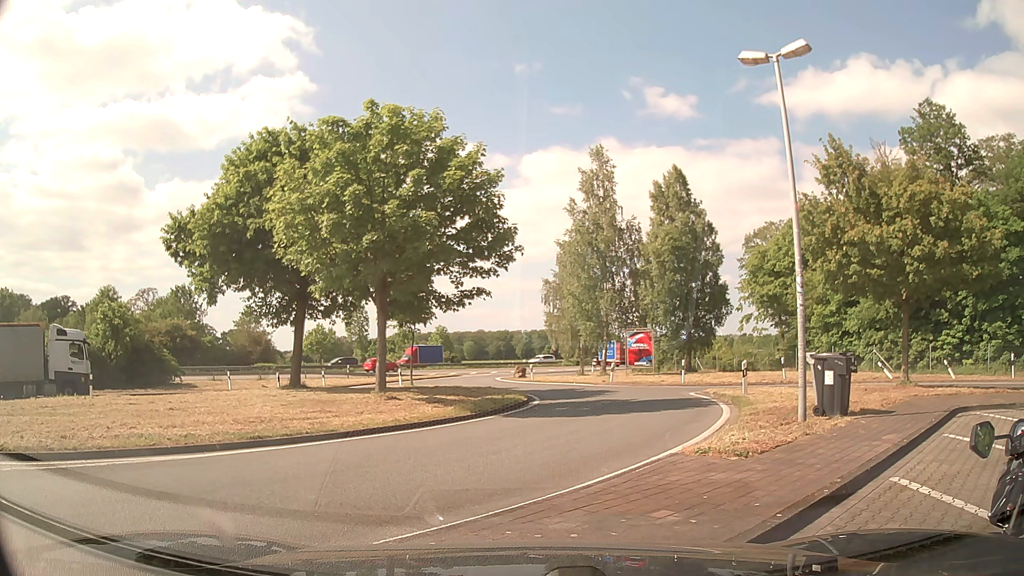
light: Day
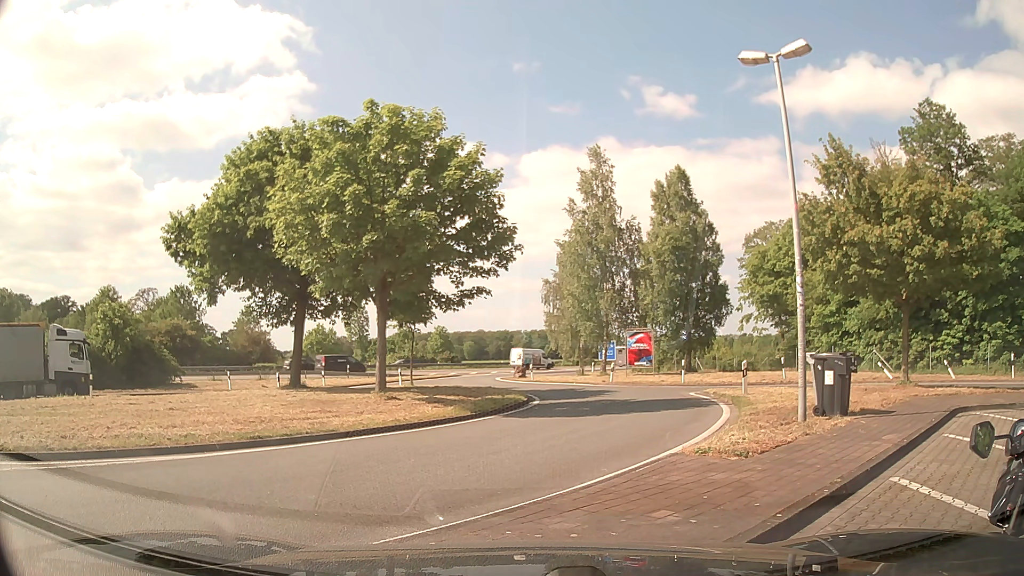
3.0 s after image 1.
(0.0, 0.0) m; 0°
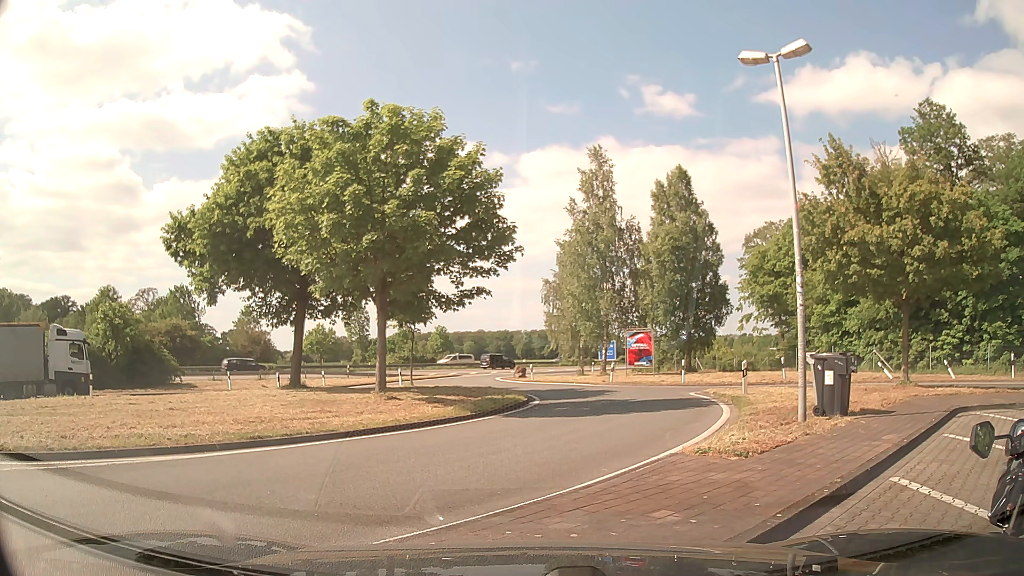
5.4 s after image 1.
(0.0, 0.0) m; 0°
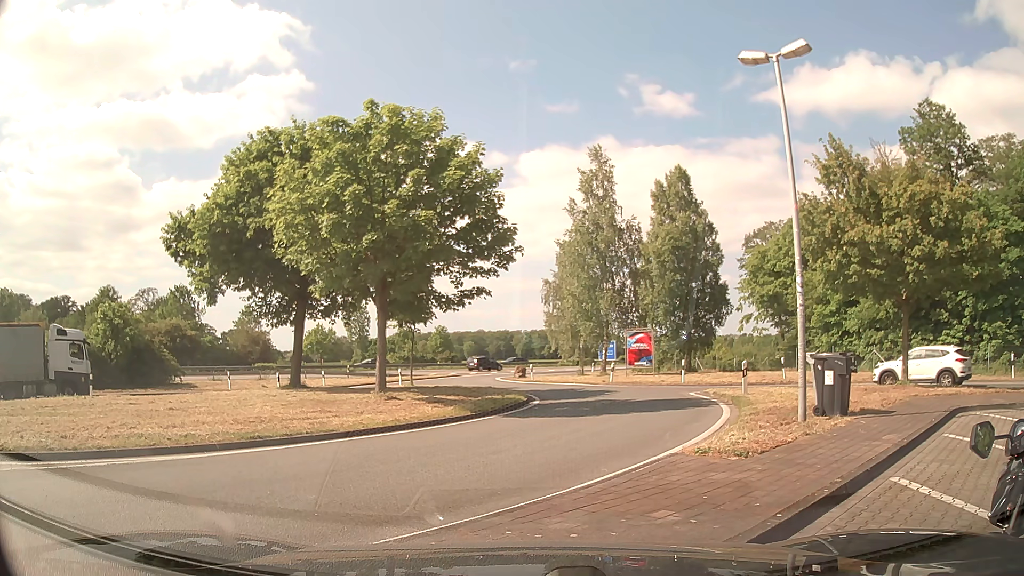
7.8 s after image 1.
(0.0, 0.0) m; 0°
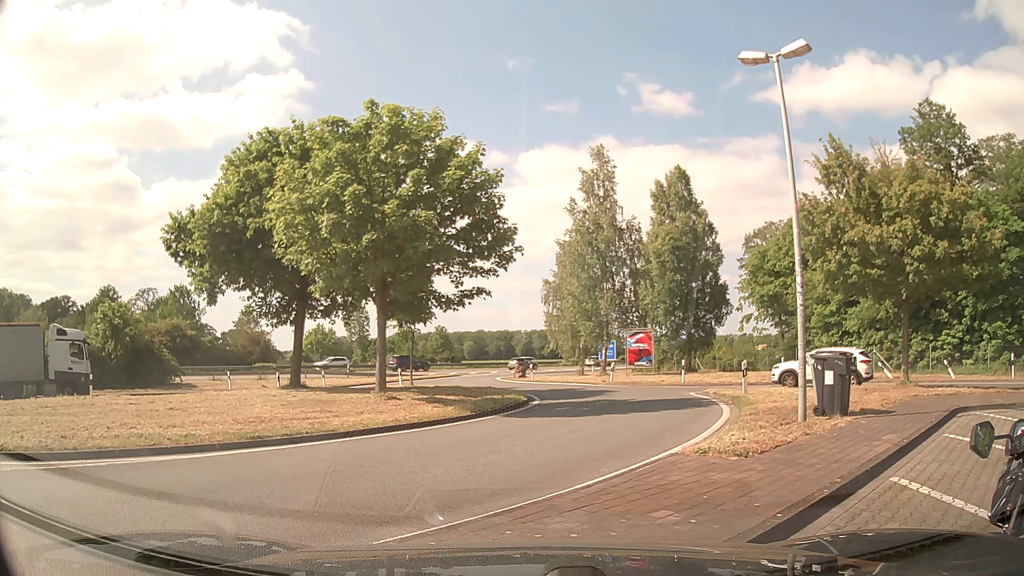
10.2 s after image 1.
(0.0, 0.0) m; 0°
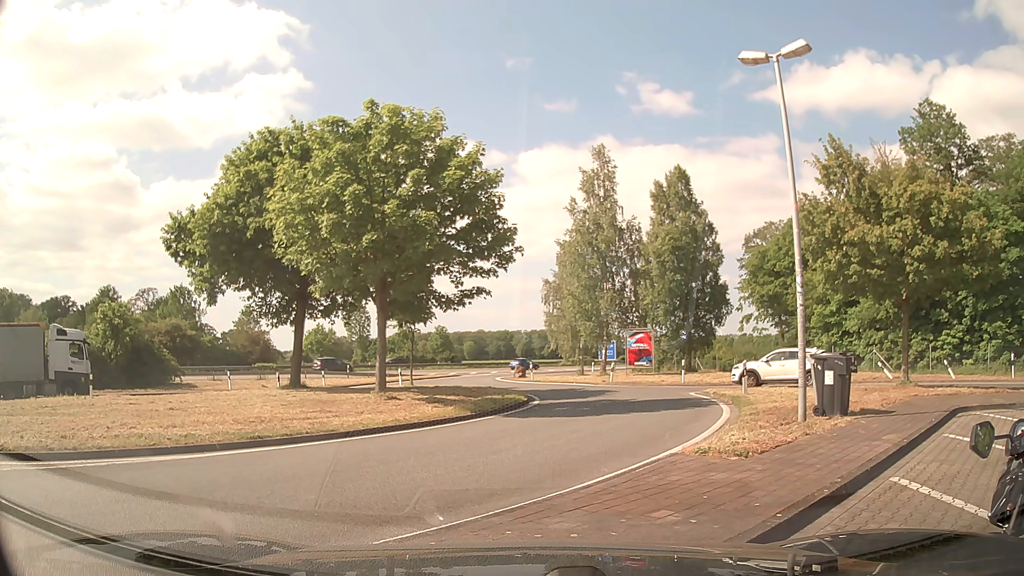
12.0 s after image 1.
(0.0, 0.0) m; 0°
